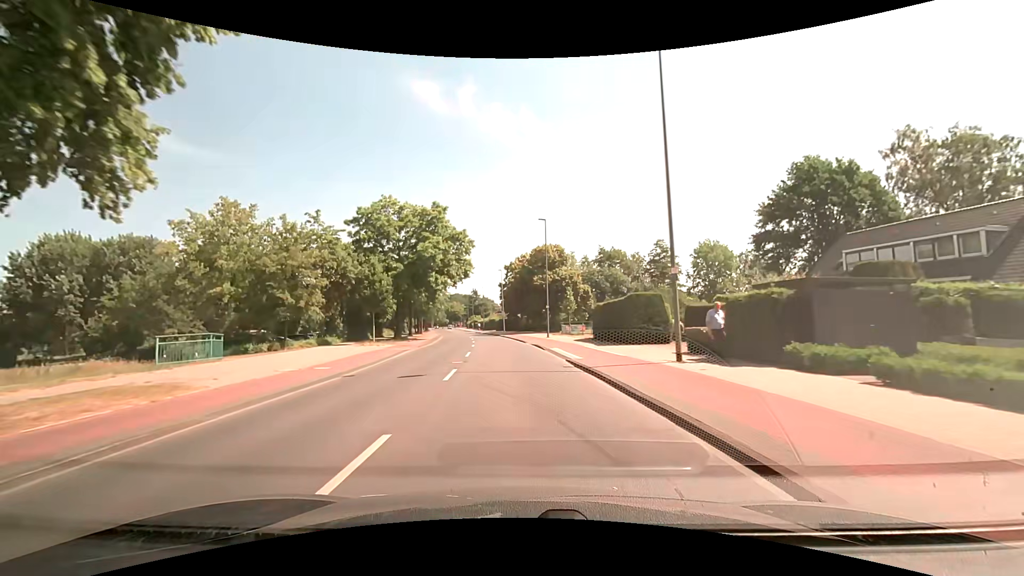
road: tertiary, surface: asphalt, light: Day
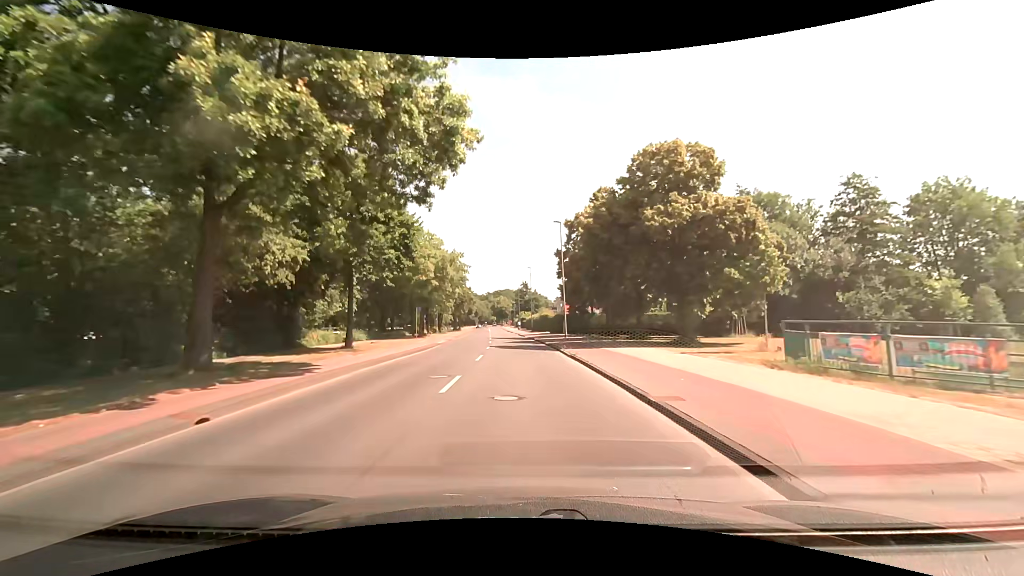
(-2.1, +38.4) m; -6°
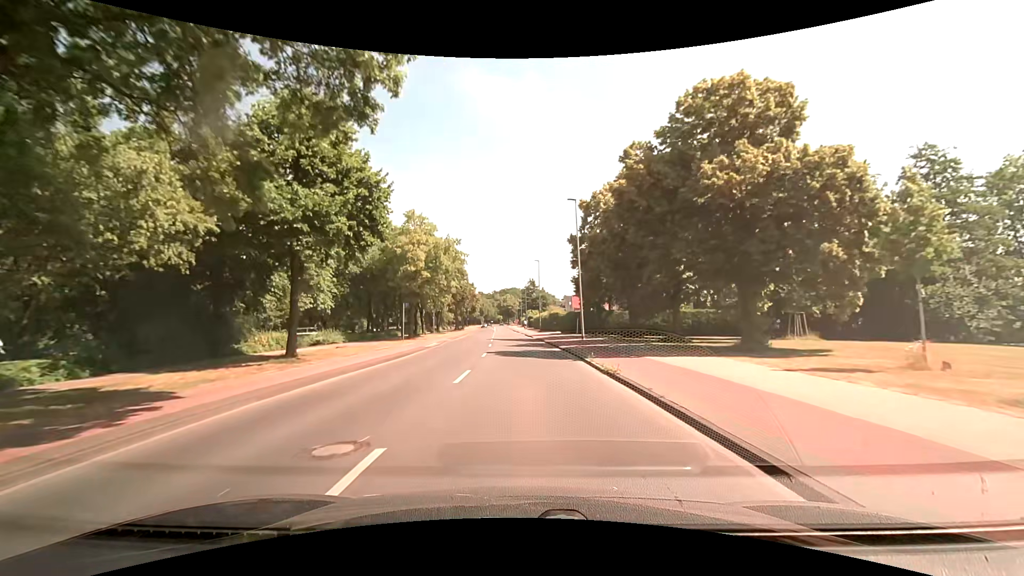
(-0.1, +7.7) m; -1°
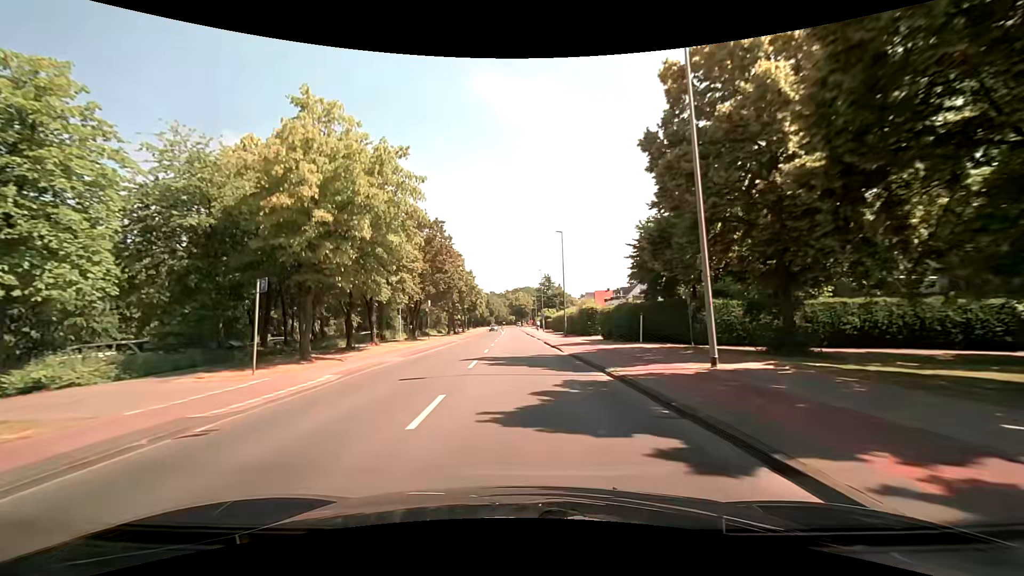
(-0.3, +23.0) m; -2°
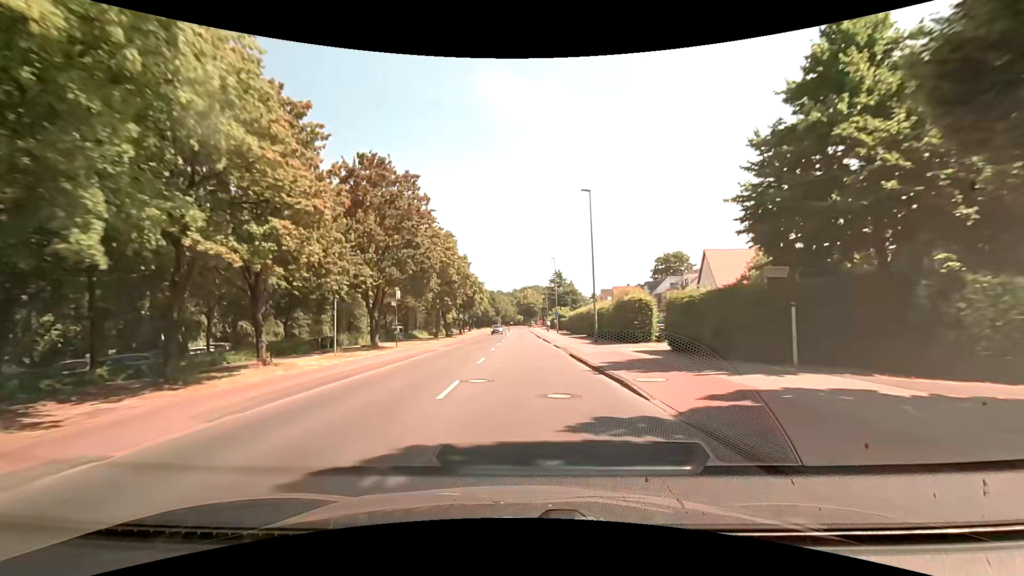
(-0.1, +15.3) m; -2°
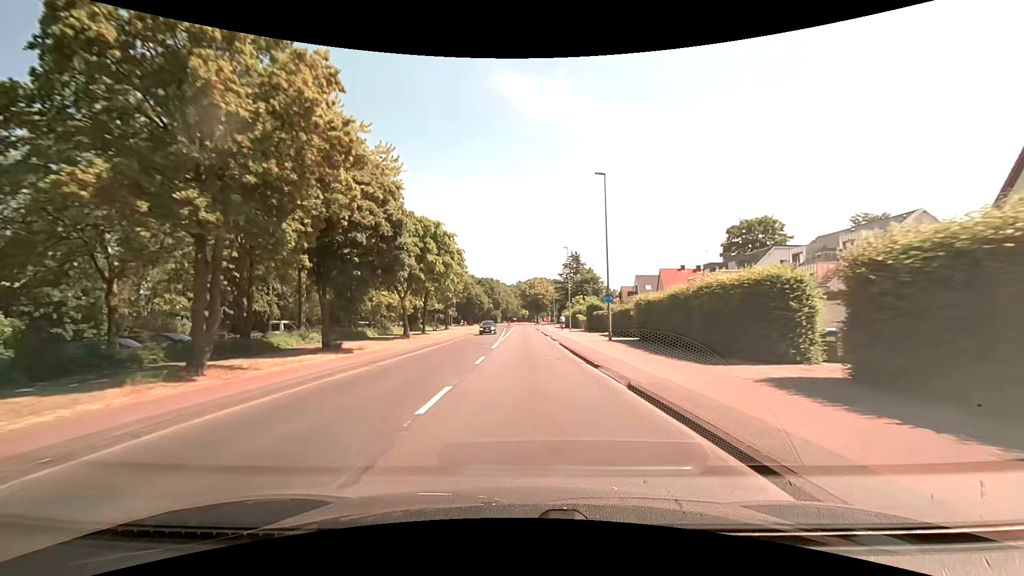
(+0.1, +38.1) m; 0°
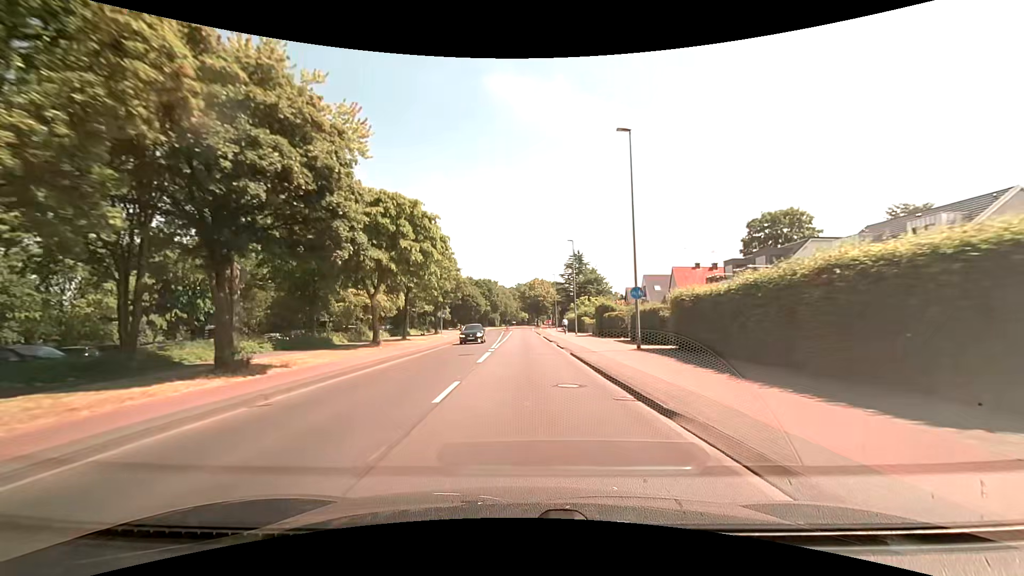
(0.0, +7.6) m; 0°
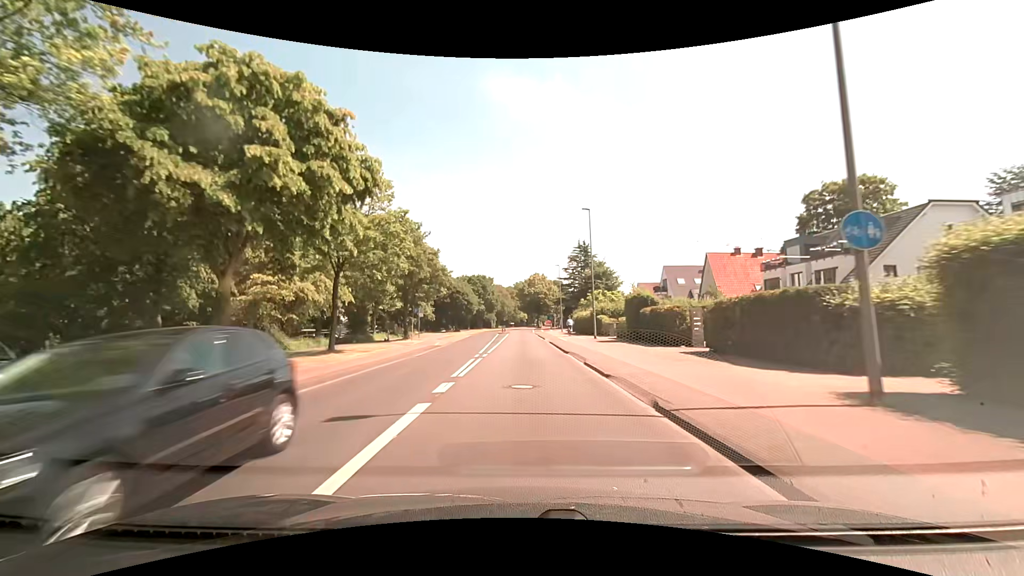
(+0.1, +15.2) m; +1°
(0, +10) (0, +20) (0, +30) (0, +40) (0, +50) (0, +60) (-1, +70) (-1, +80) (-1, +90) (-1, +100) m
